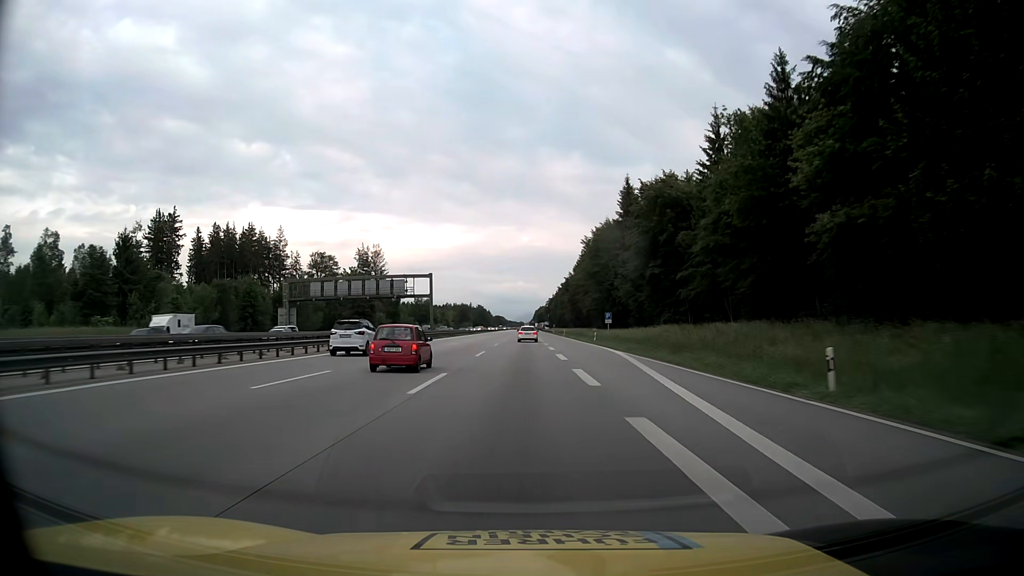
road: motorway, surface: asphalt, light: Day
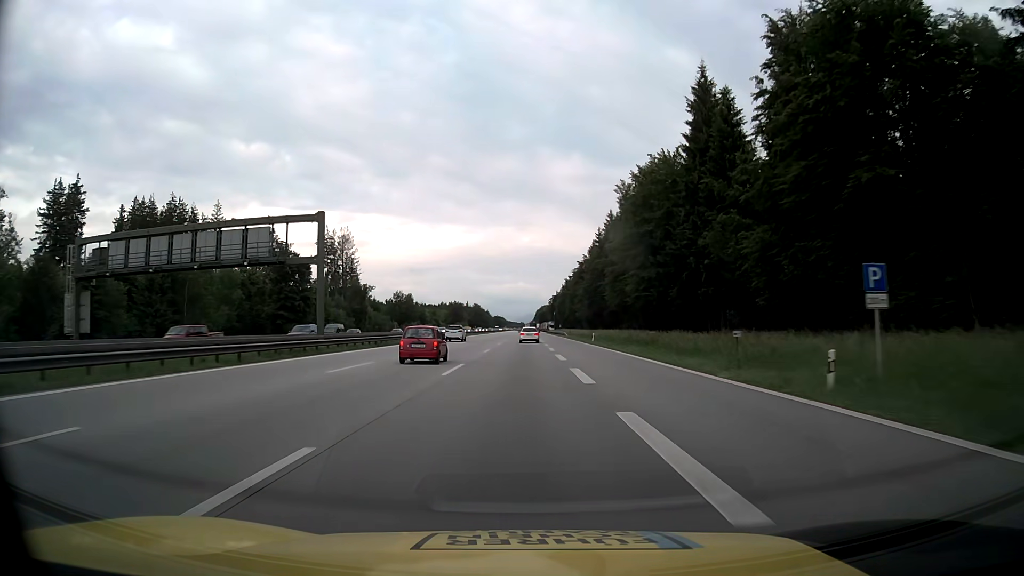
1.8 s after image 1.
(0.0, +48.5) m; 0°
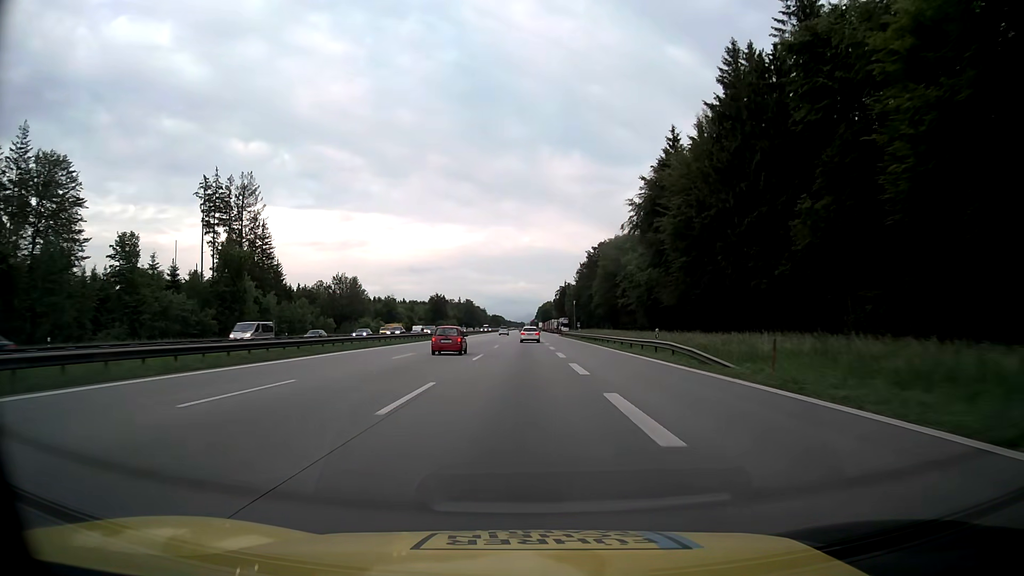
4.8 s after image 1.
(-0.1, +81.4) m; 0°
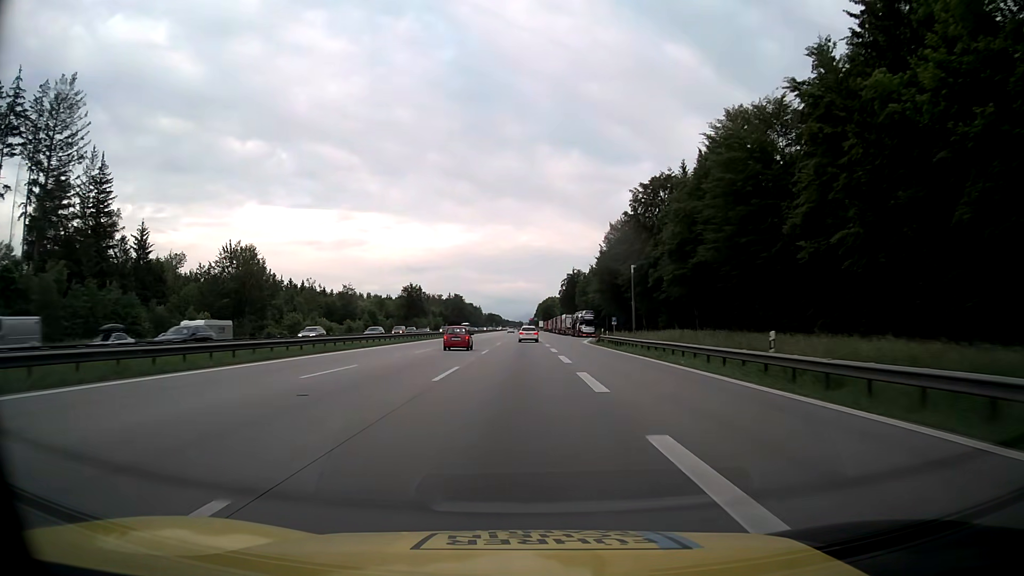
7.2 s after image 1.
(0.0, +65.6) m; 0°
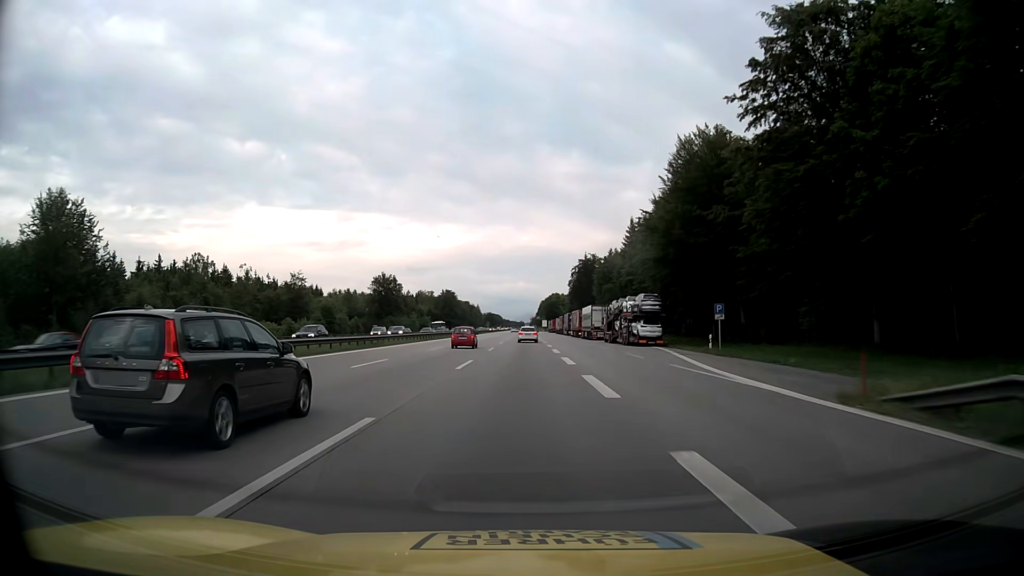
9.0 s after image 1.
(0.0, +49.3) m; 0°
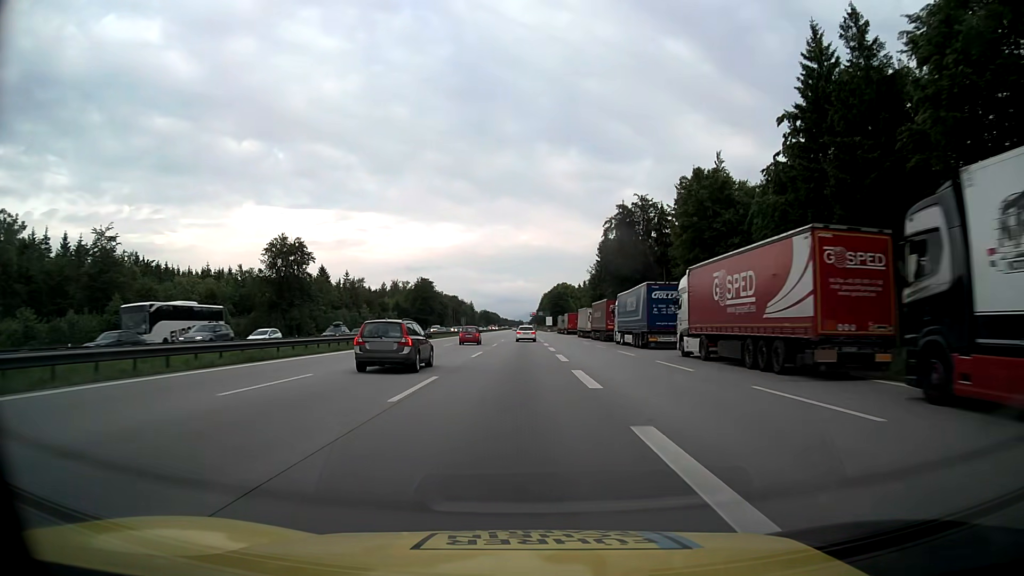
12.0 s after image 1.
(0.0, +82.2) m; 0°
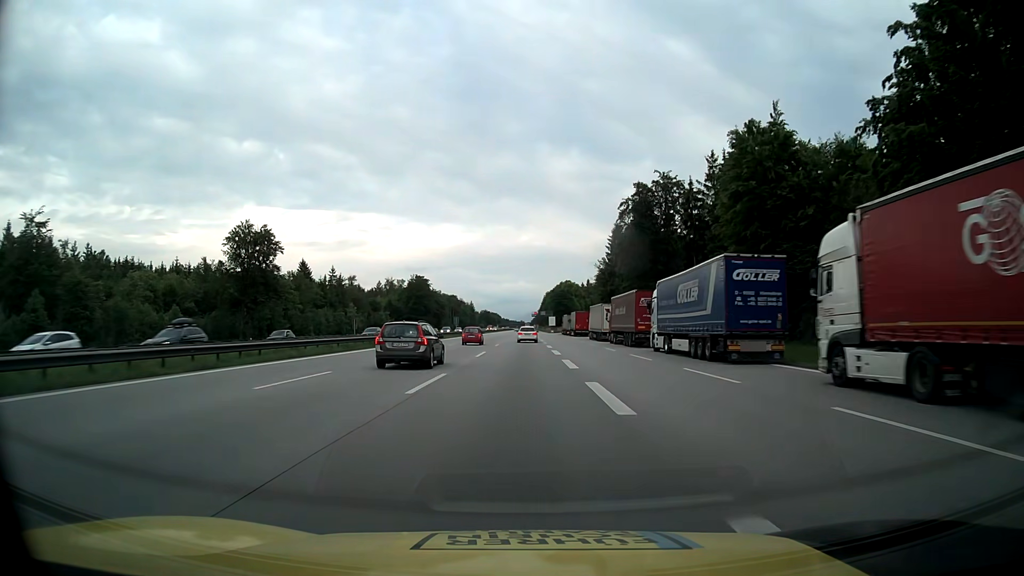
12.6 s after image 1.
(0.0, +16.4) m; 0°
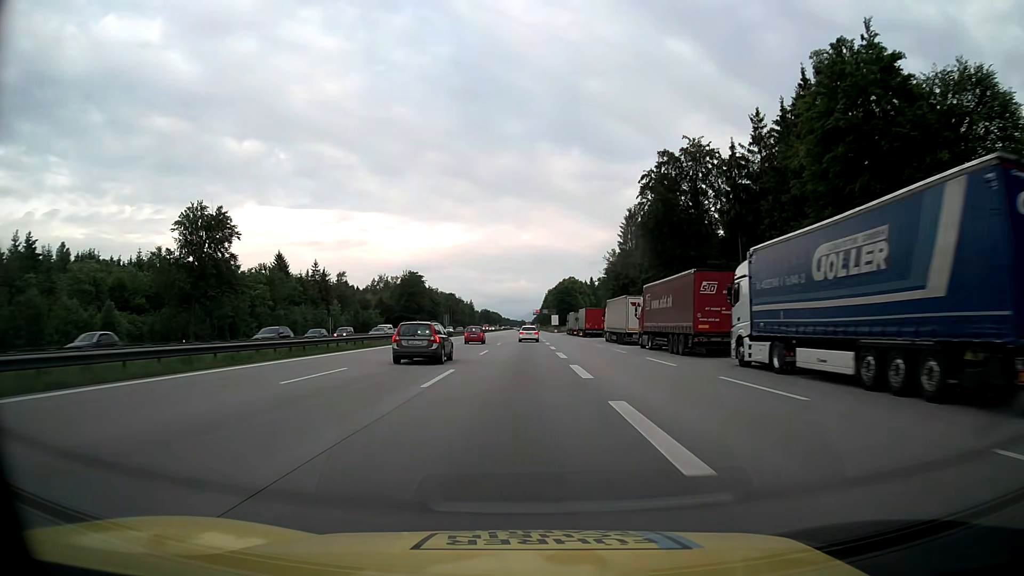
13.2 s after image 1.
(0.0, +16.4) m; 0°
(0, +10) (0, +20) (0, +30) (0, +40) (0, +50) (0, +60) (0, +70) (0, +80) (0, +90) (0, +100) m
